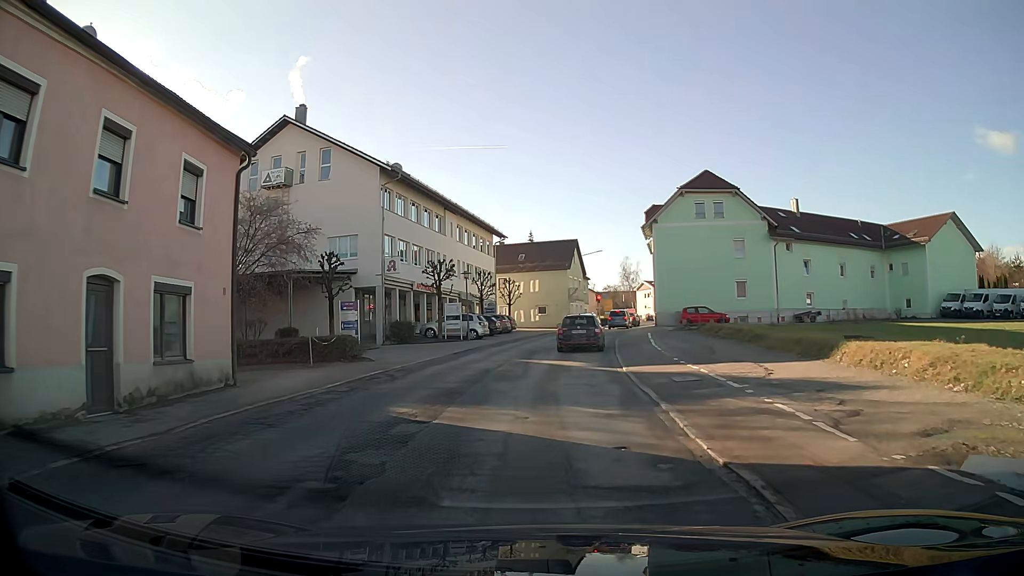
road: secondary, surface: asphalt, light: Day
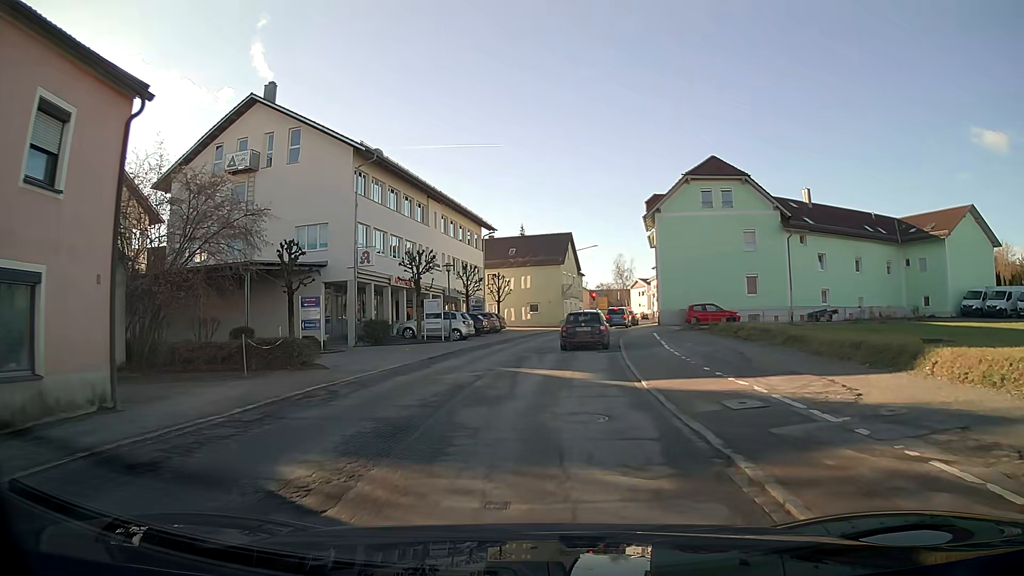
(0.0, +4.4) m; +1°
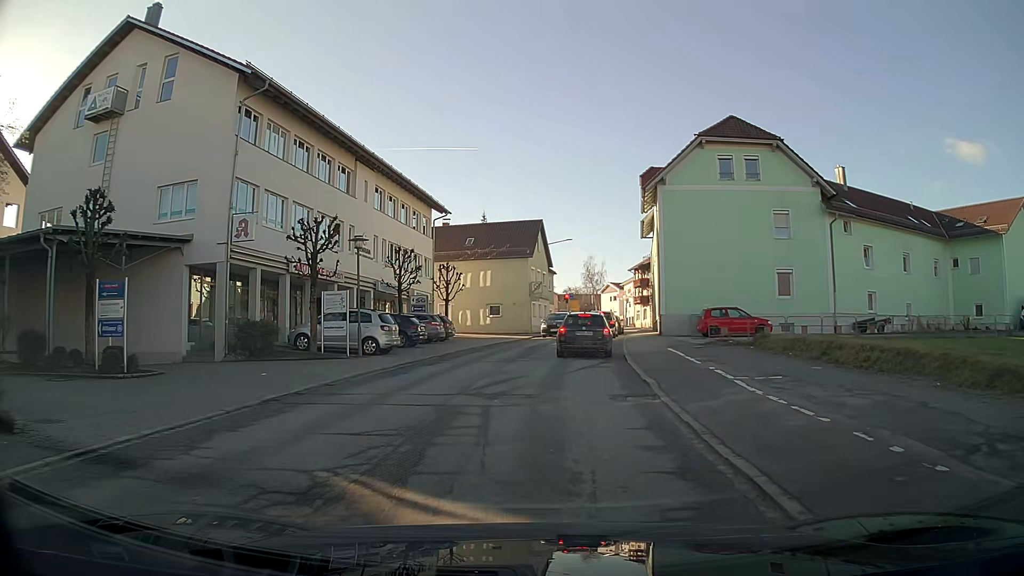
(+0.3, +11.9) m; +3°
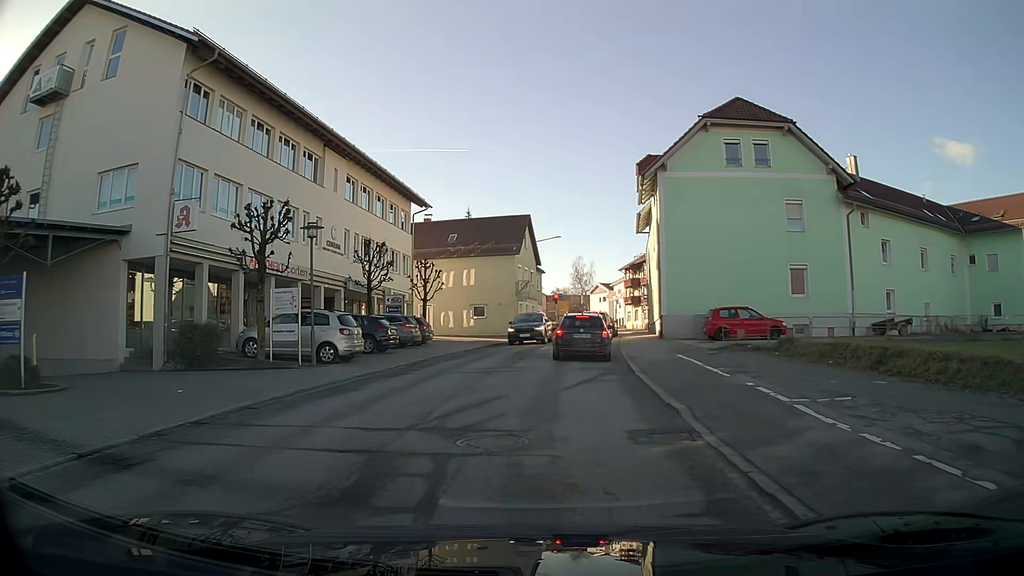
(0.0, +3.5) m; +1°
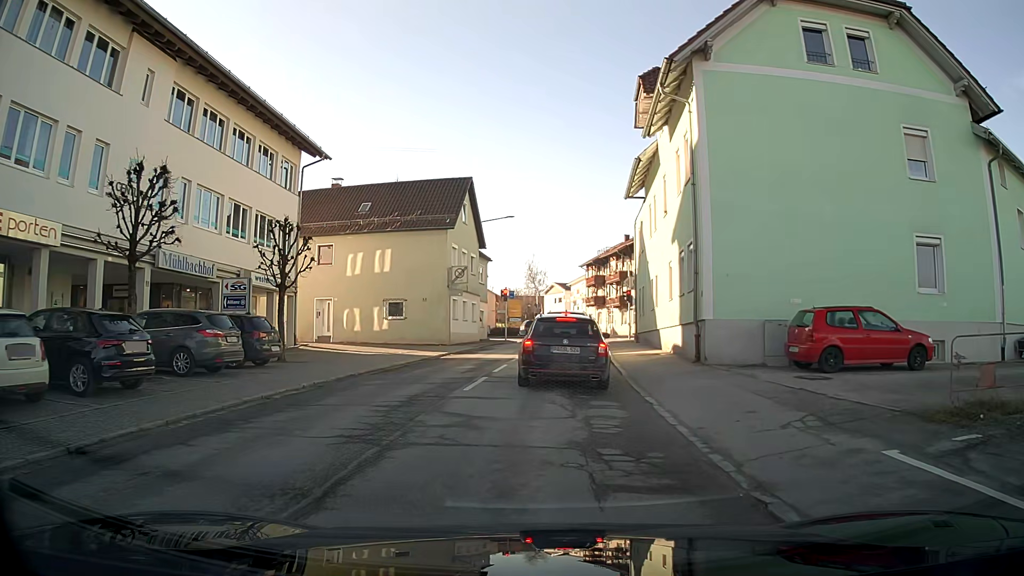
(+0.5, +14.5) m; +5°
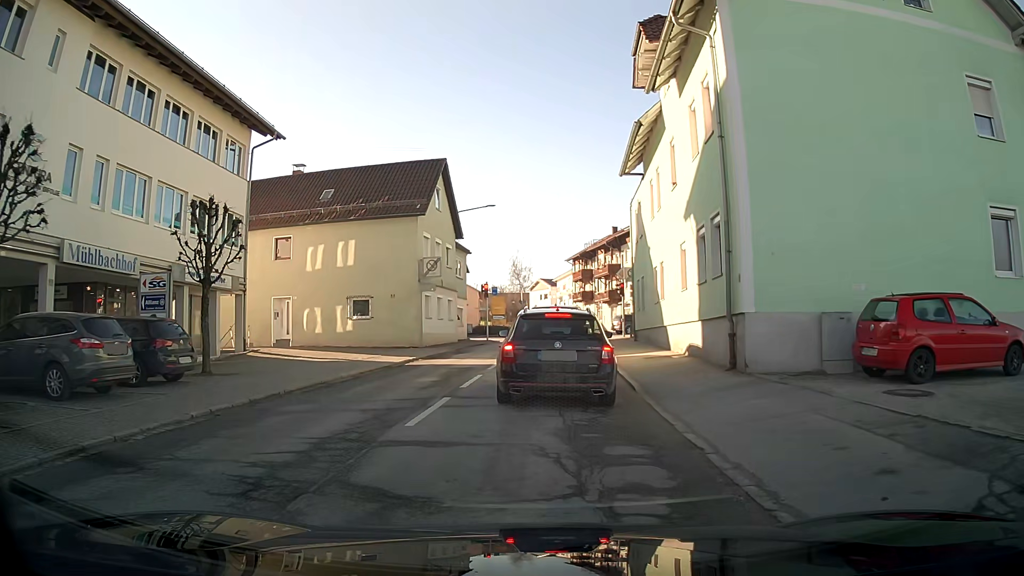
(0.0, +4.1) m; +1°
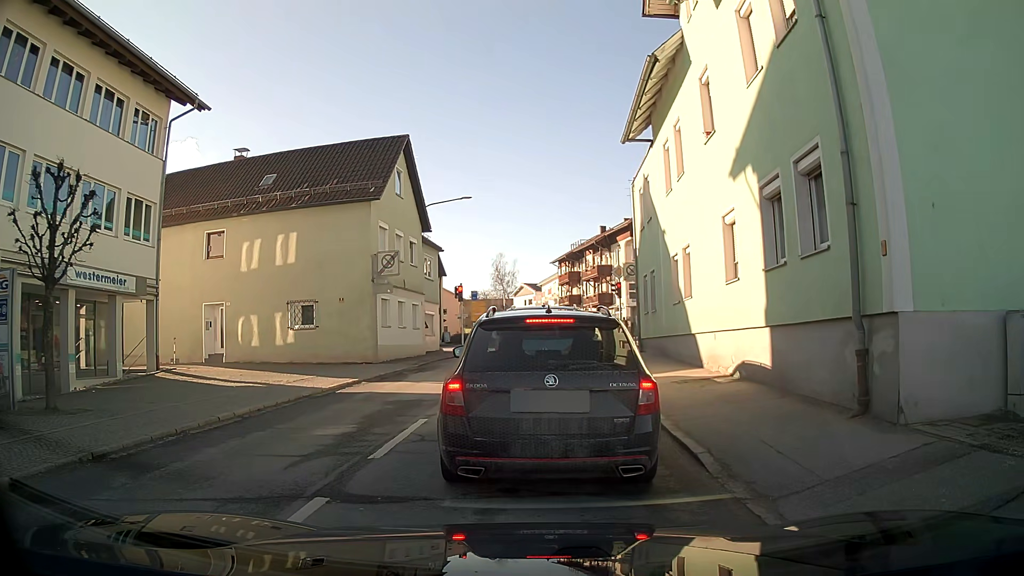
(+0.1, +5.6) m; +1°
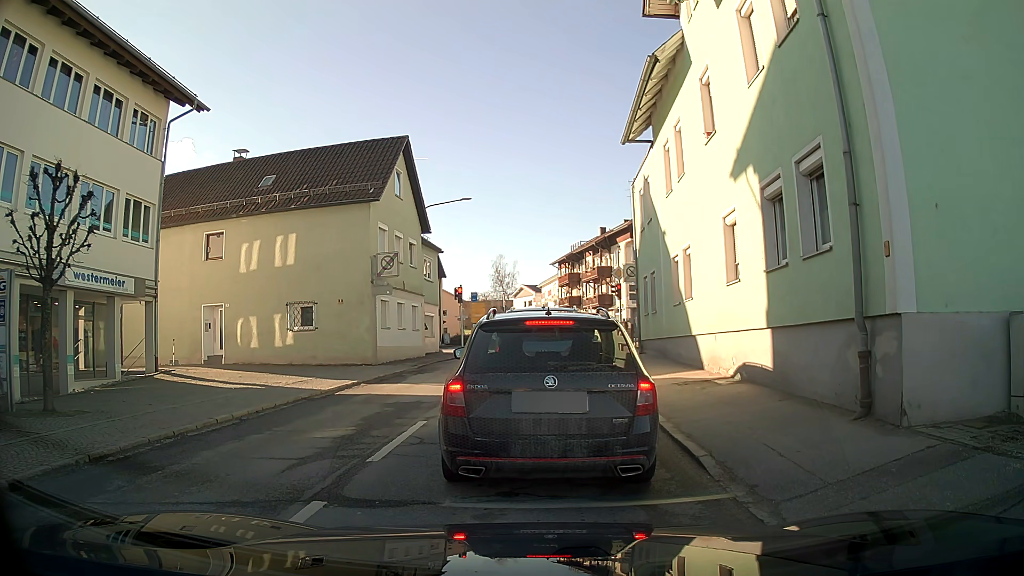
(0.0, +0.2) m; 0°
